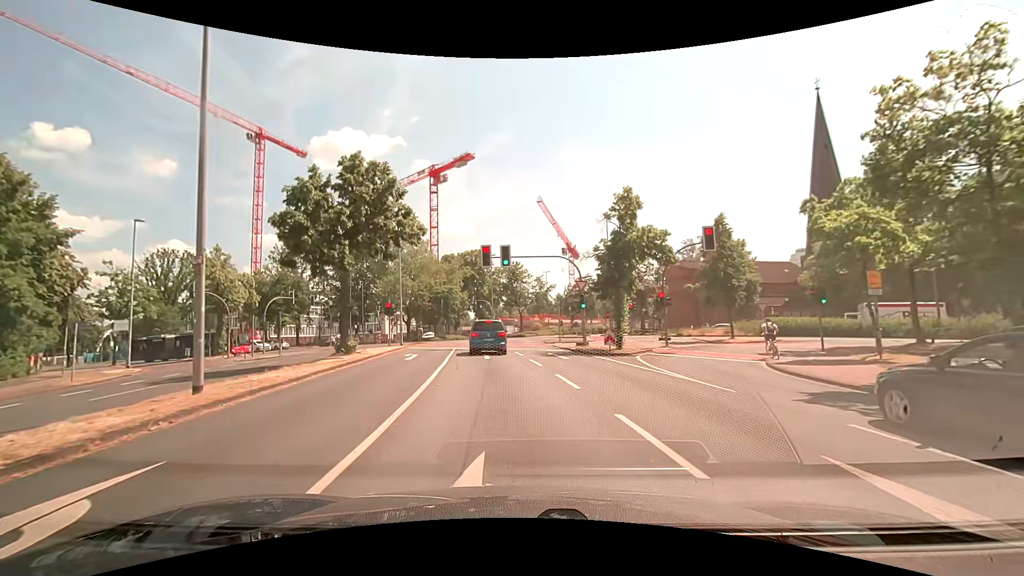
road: unclassified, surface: asphalt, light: Day
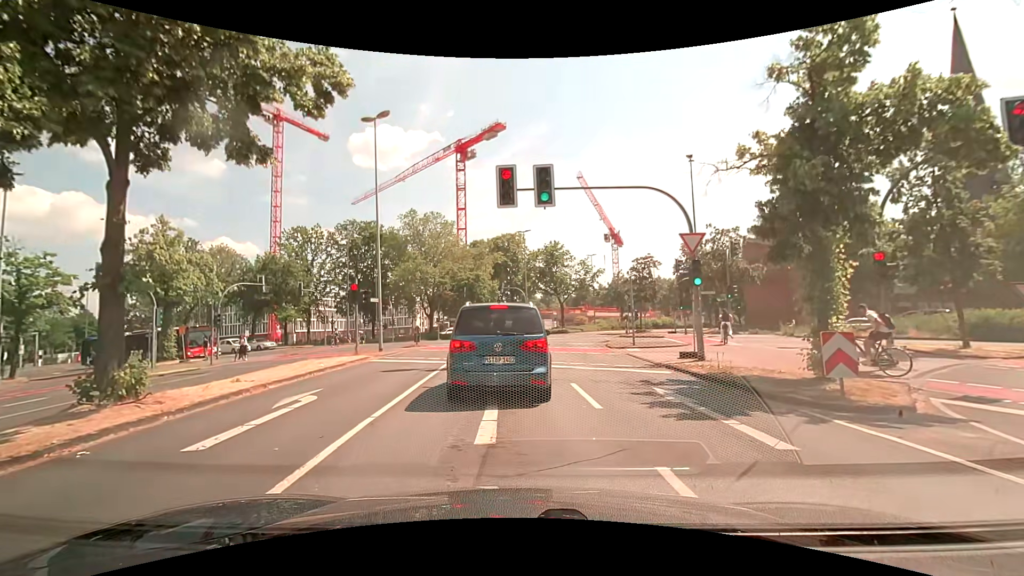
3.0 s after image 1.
(-0.4, +14.6) m; -4°
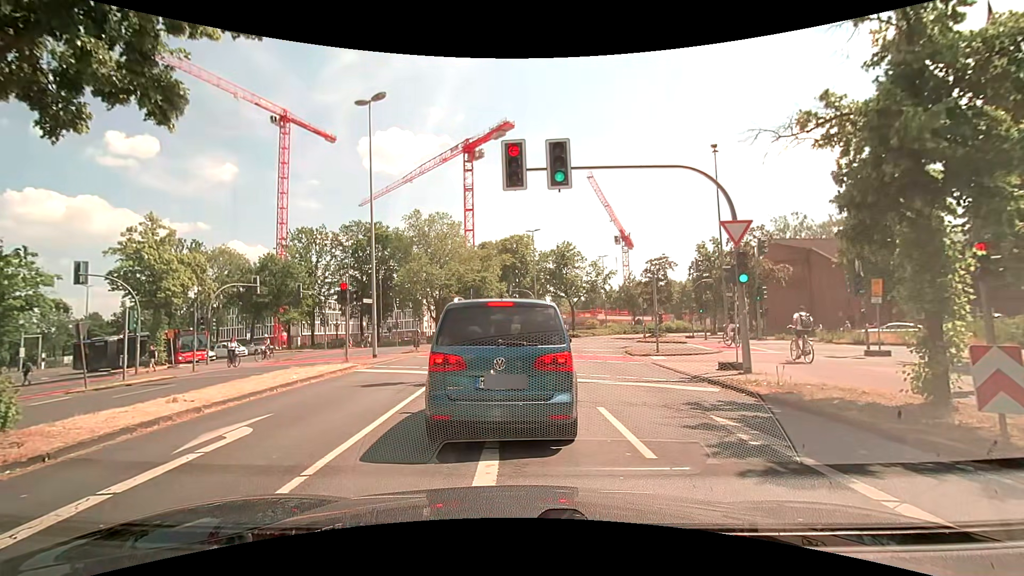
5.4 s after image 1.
(0.0, +2.4) m; 0°
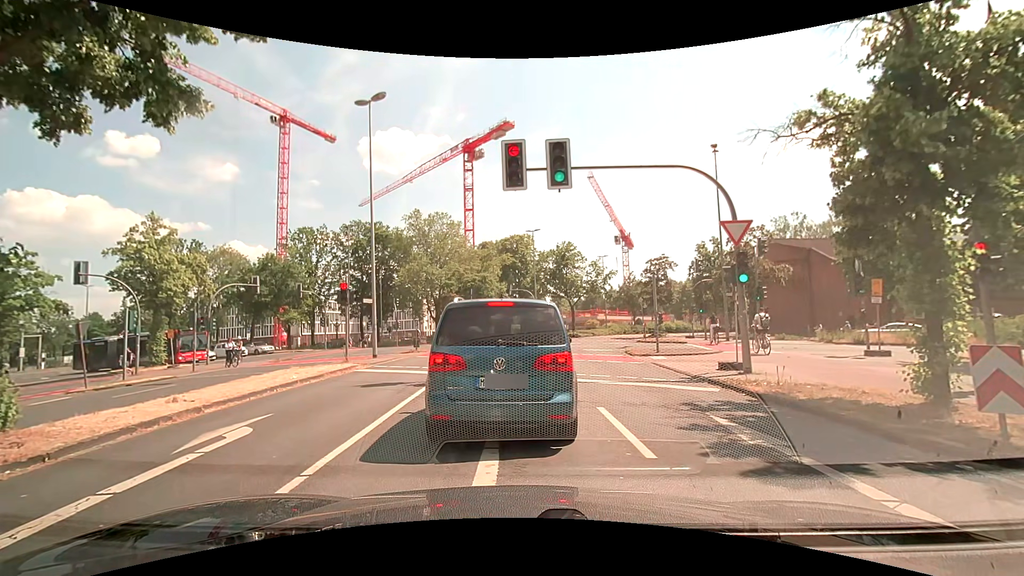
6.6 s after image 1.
(0.0, 0.0) m; 0°
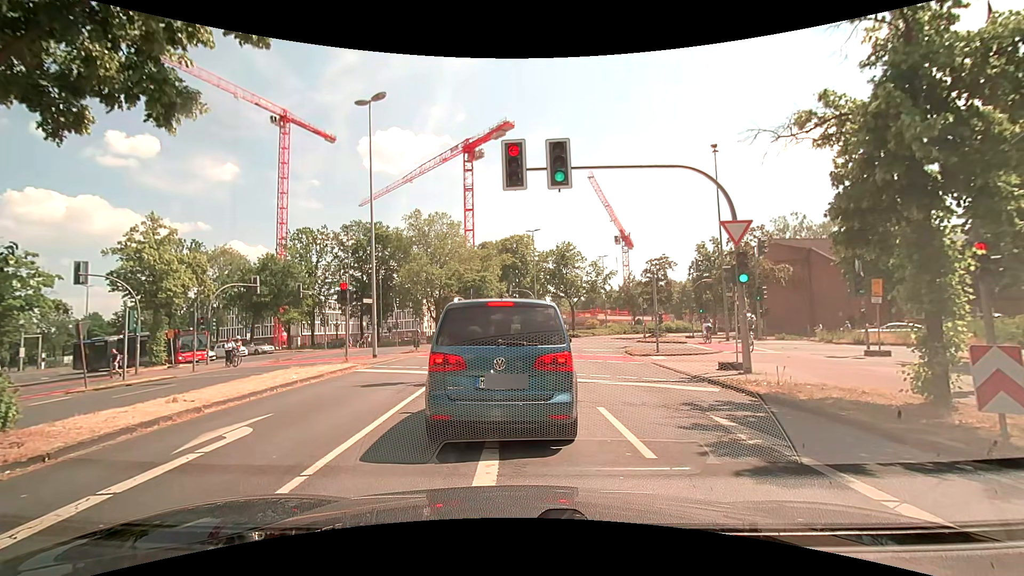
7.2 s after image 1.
(0.0, 0.0) m; 0°
